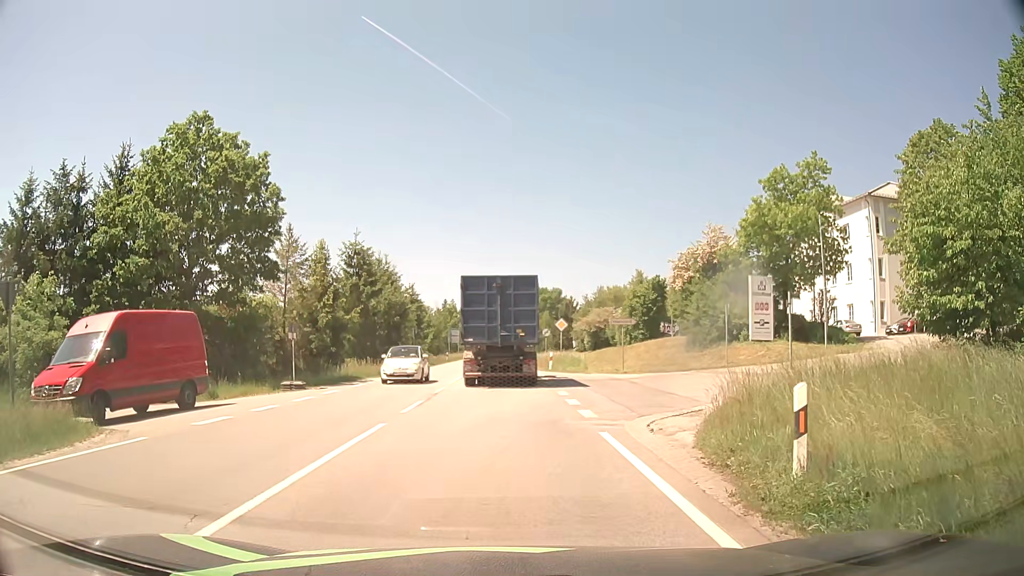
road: secondary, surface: asphalt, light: Day
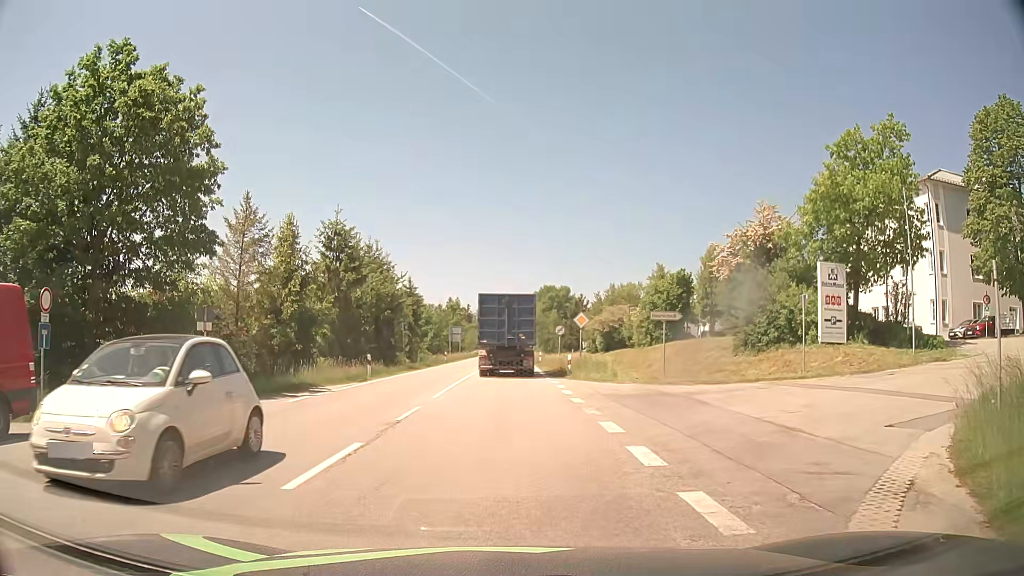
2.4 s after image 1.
(-0.1, +8.4) m; -1°
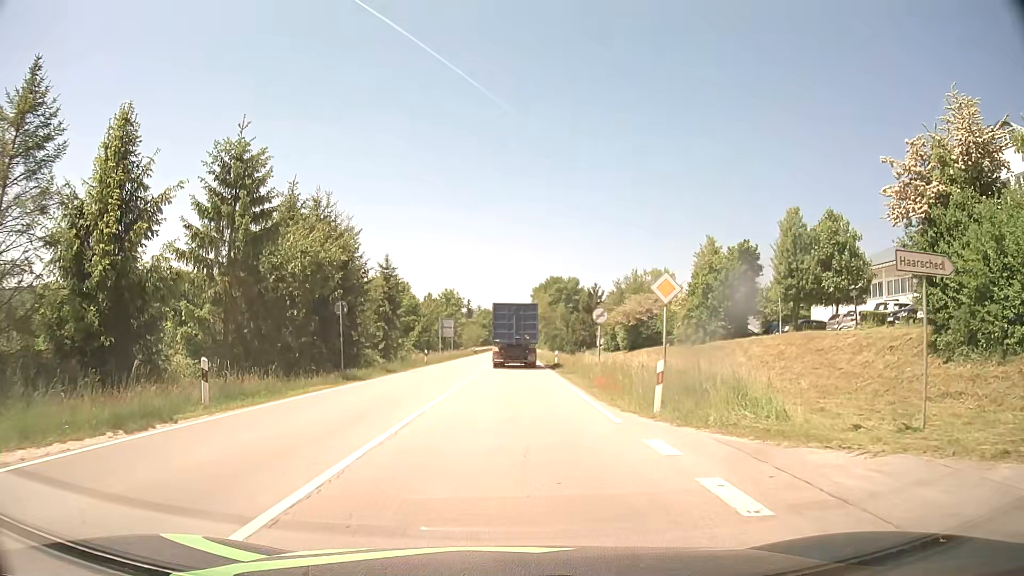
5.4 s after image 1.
(0.0, +18.1) m; 0°
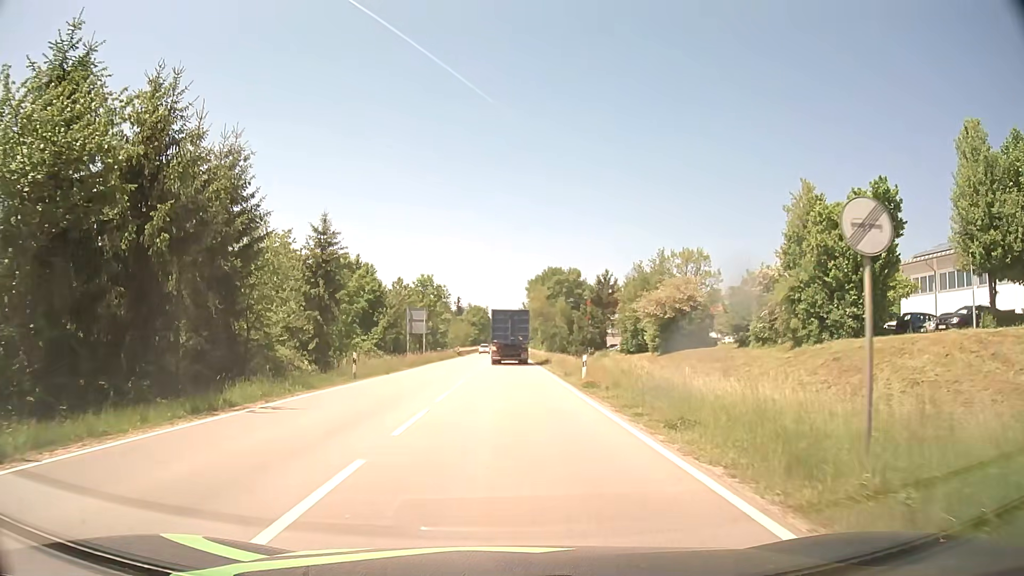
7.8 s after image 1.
(+0.2, +21.0) m; +1°
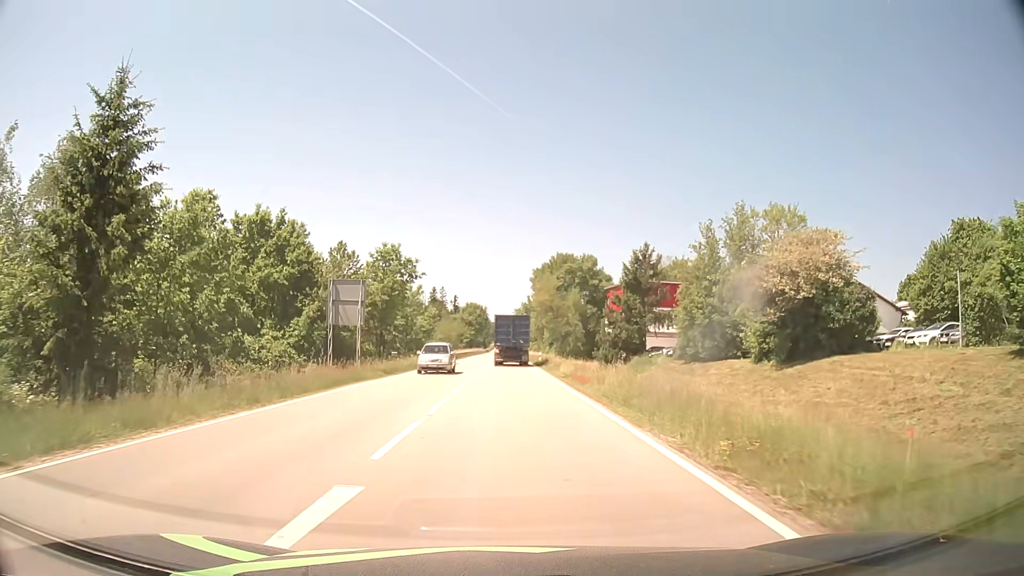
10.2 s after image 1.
(+0.1, +26.8) m; 0°
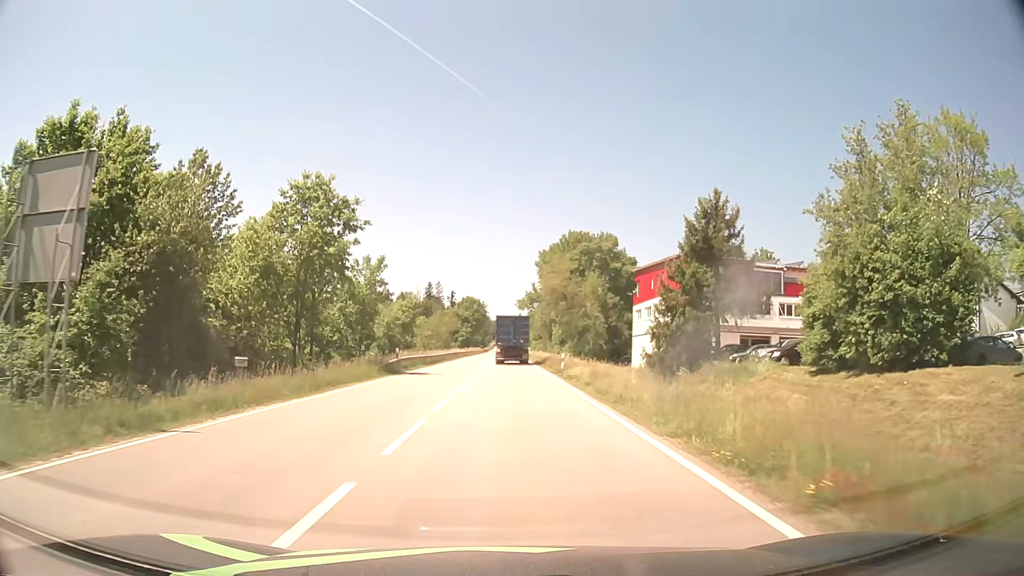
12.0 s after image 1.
(+0.2, +23.5) m; 0°
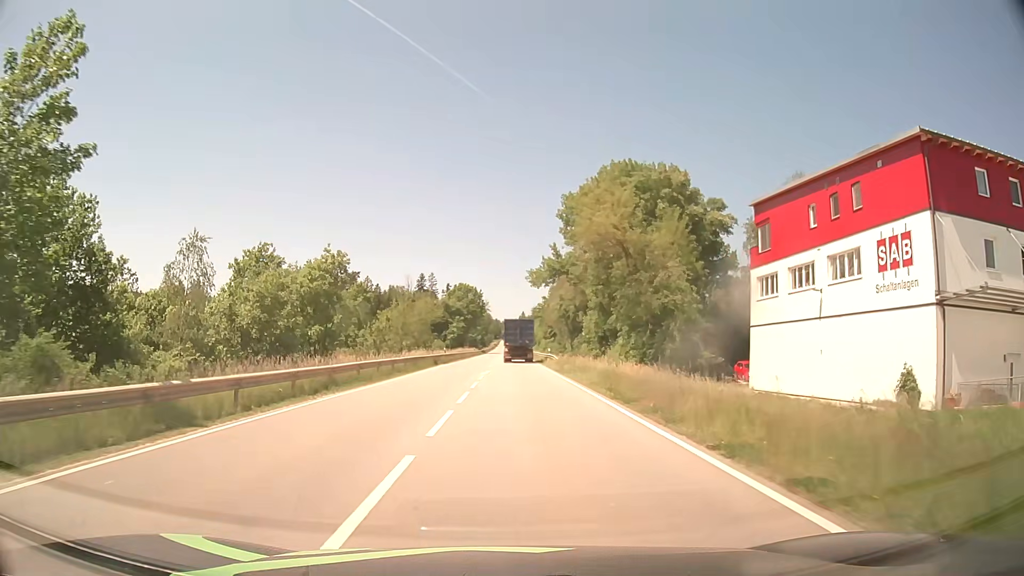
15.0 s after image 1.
(0.0, +40.2) m; 0°
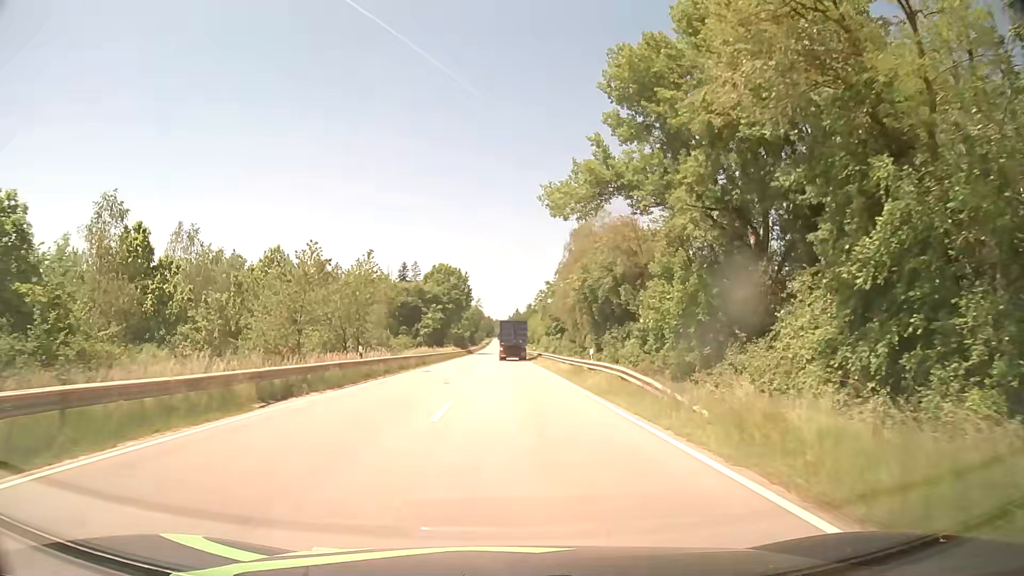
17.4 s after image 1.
(+0.2, +34.3) m; +1°
